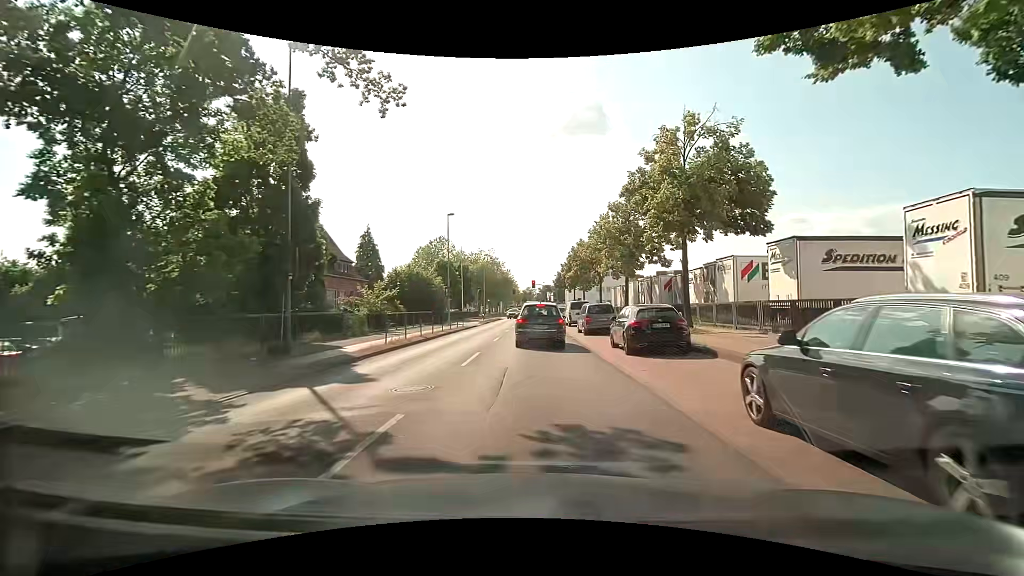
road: tertiary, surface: asphalt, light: Day
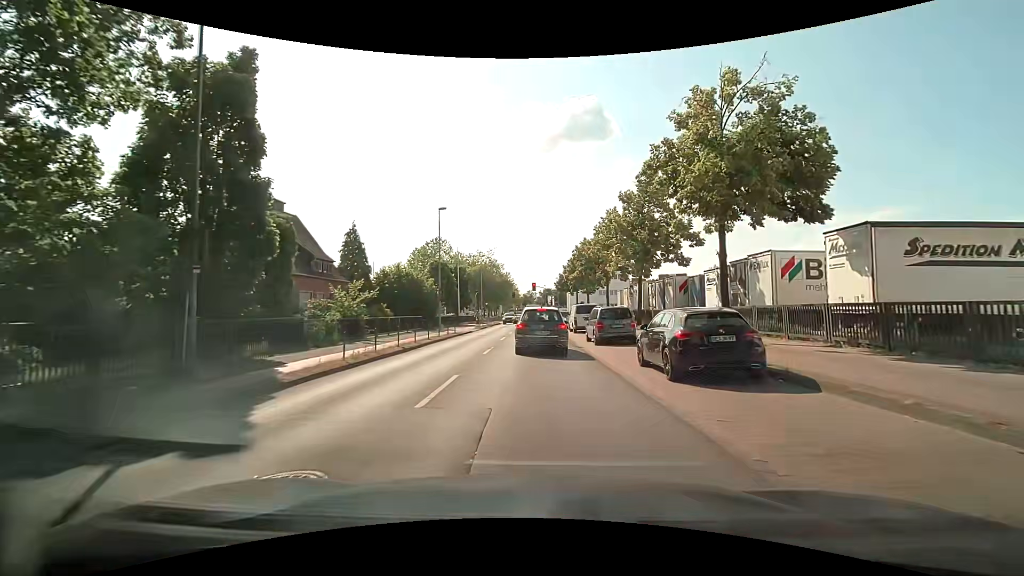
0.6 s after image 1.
(0.0, +4.5) m; 0°
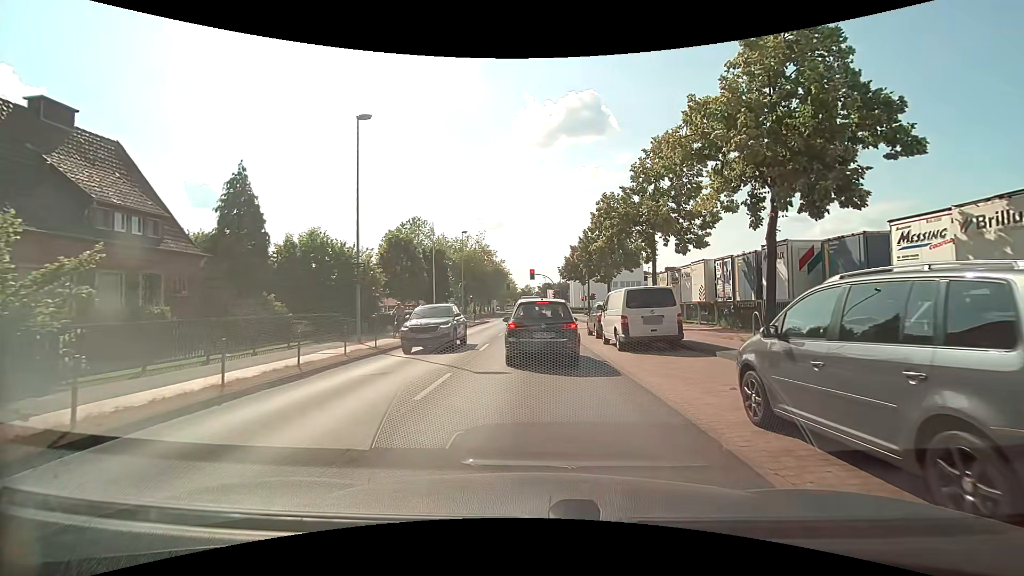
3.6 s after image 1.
(0.0, +18.4) m; -1°
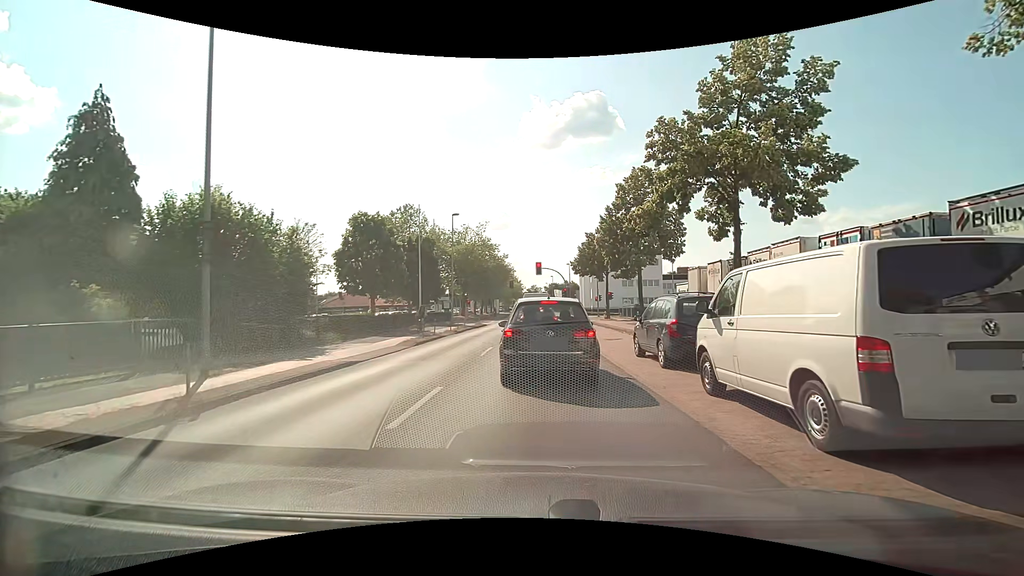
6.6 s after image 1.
(+0.1, +10.5) m; +1°
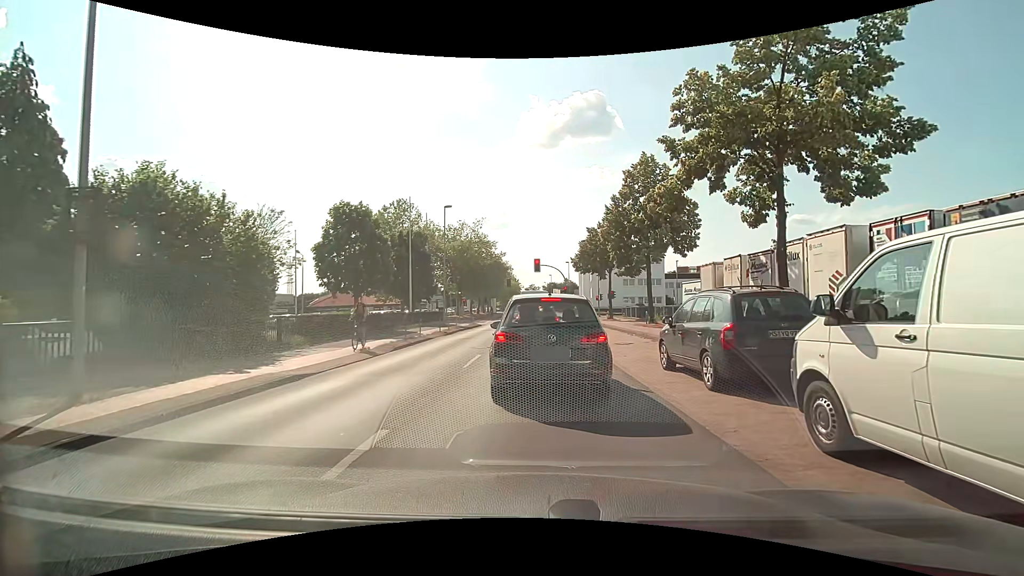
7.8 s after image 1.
(0.0, +3.1) m; 0°
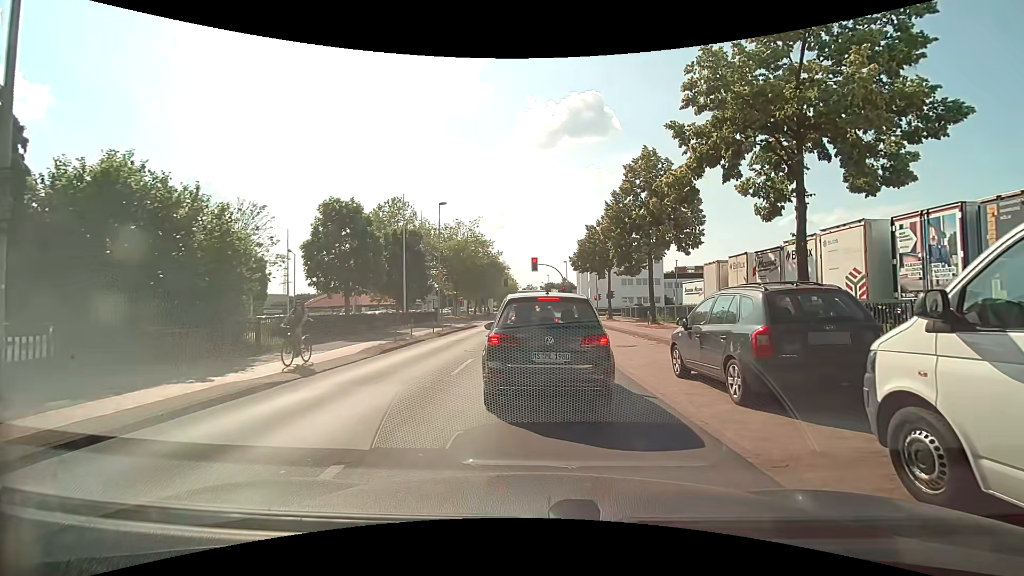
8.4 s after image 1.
(0.0, +1.2) m; -1°
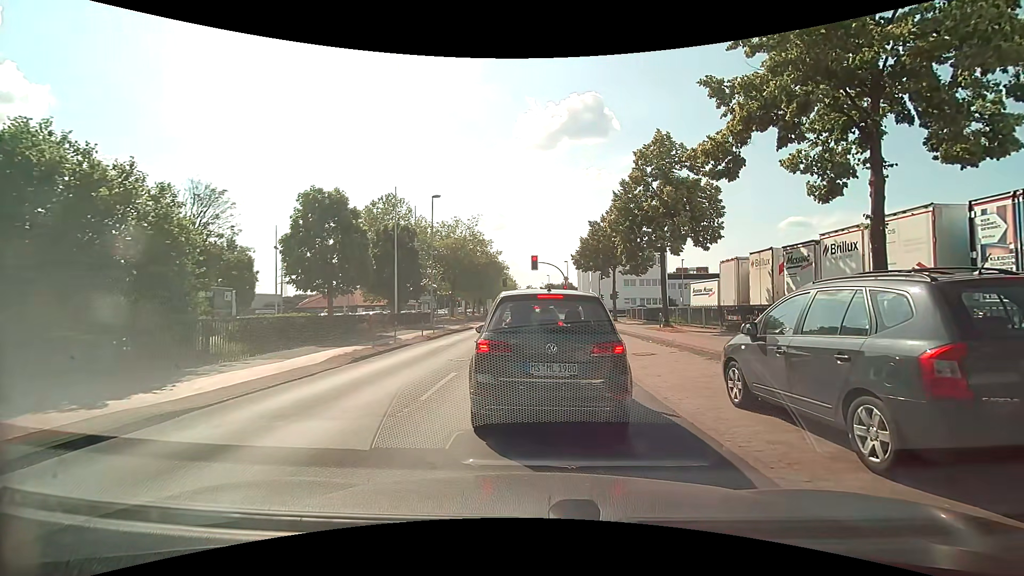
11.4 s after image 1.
(0.0, +2.7) m; 0°
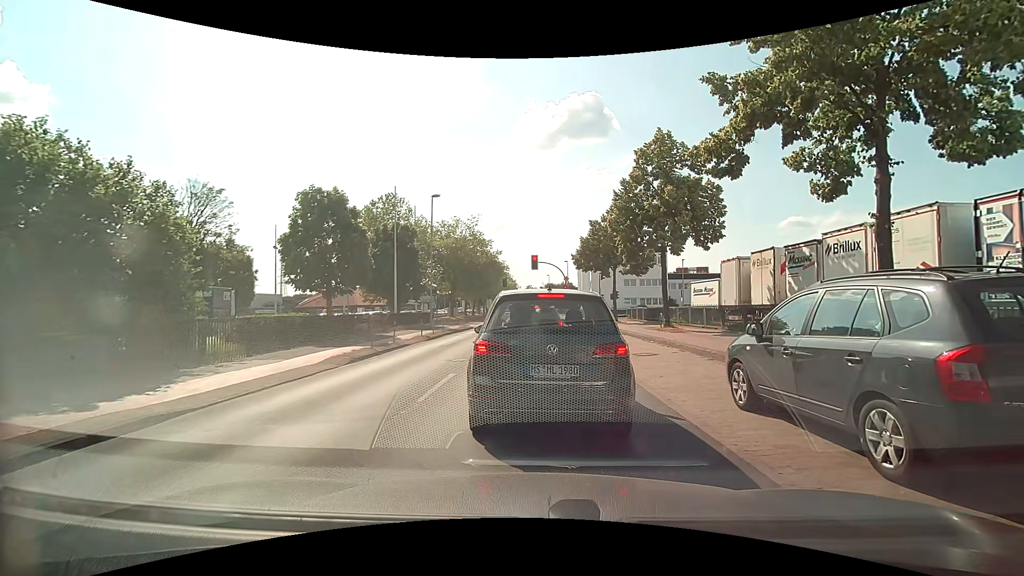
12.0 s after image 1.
(0.0, +0.2) m; 0°
